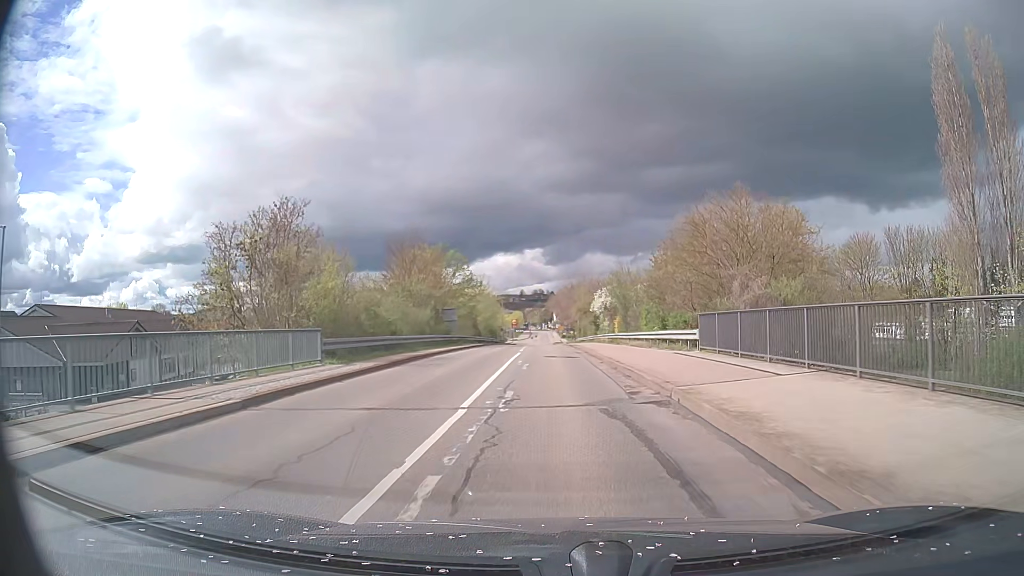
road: tertiary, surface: asphalt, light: Day
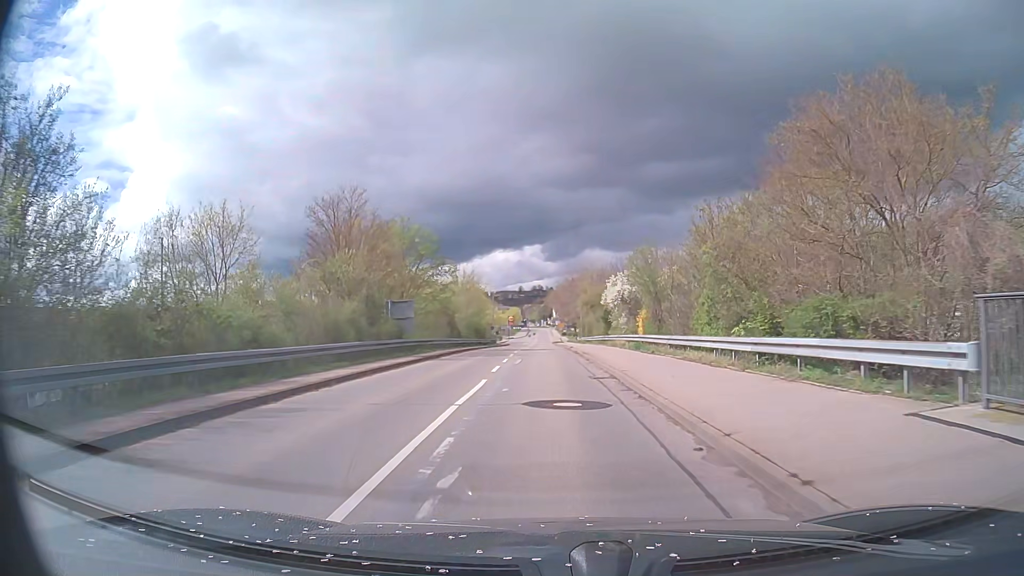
(0.0, +15.1) m; 0°
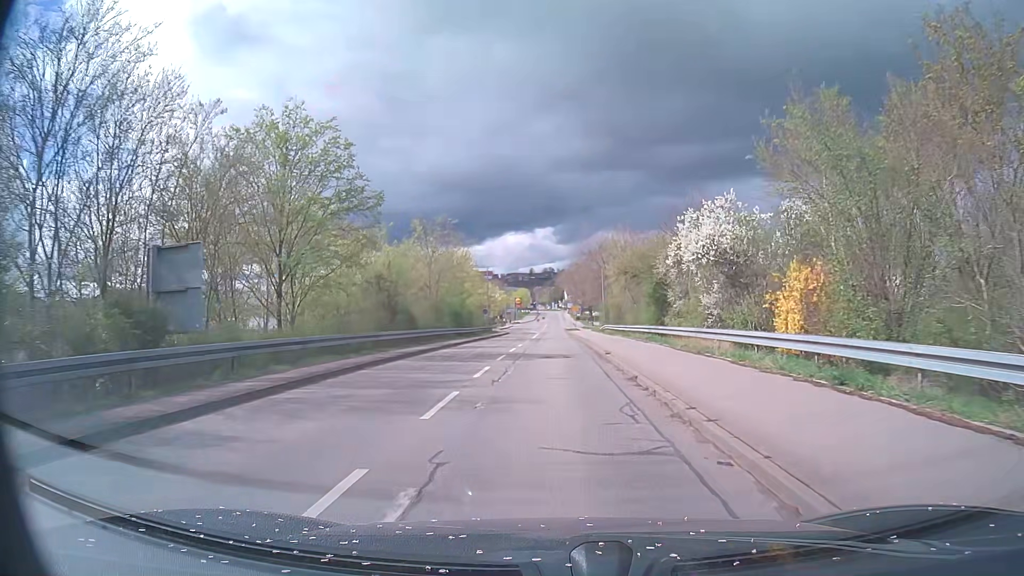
(-0.3, +22.5) m; -1°
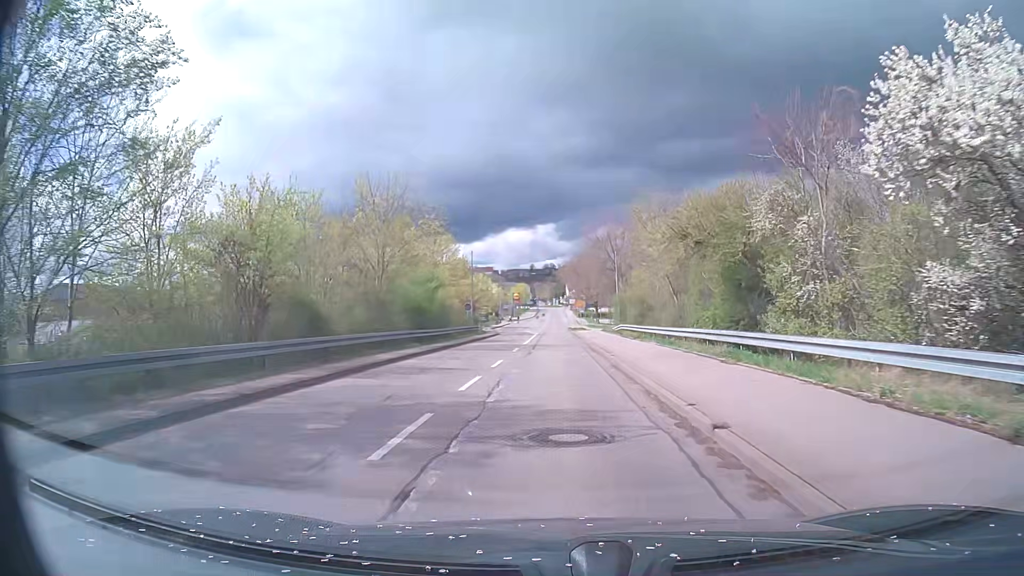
(-0.1, +14.5) m; 0°
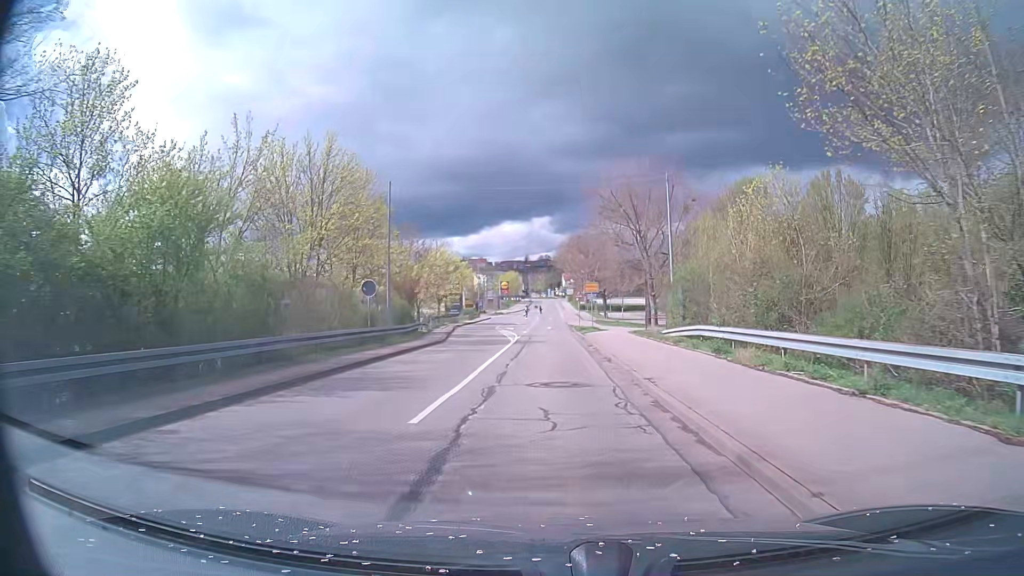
(+0.1, +27.8) m; +1°
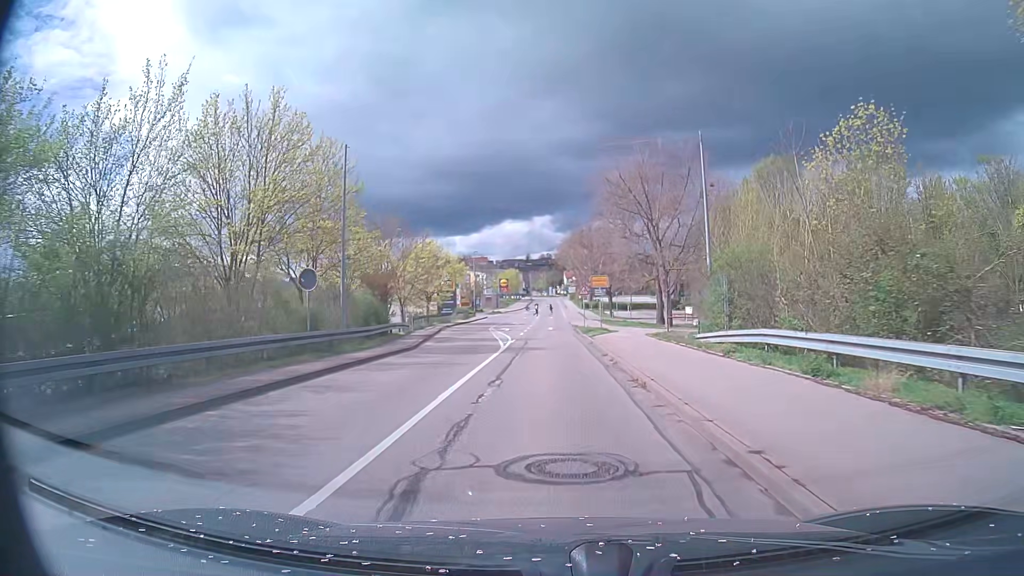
(0.0, +6.8) m; 0°
(0, +10) (0, +20) (0, +30) (0, +40) (0, +50) (0, +60) (0, +70) (0, +80) (0, +90) (0, +100) m
